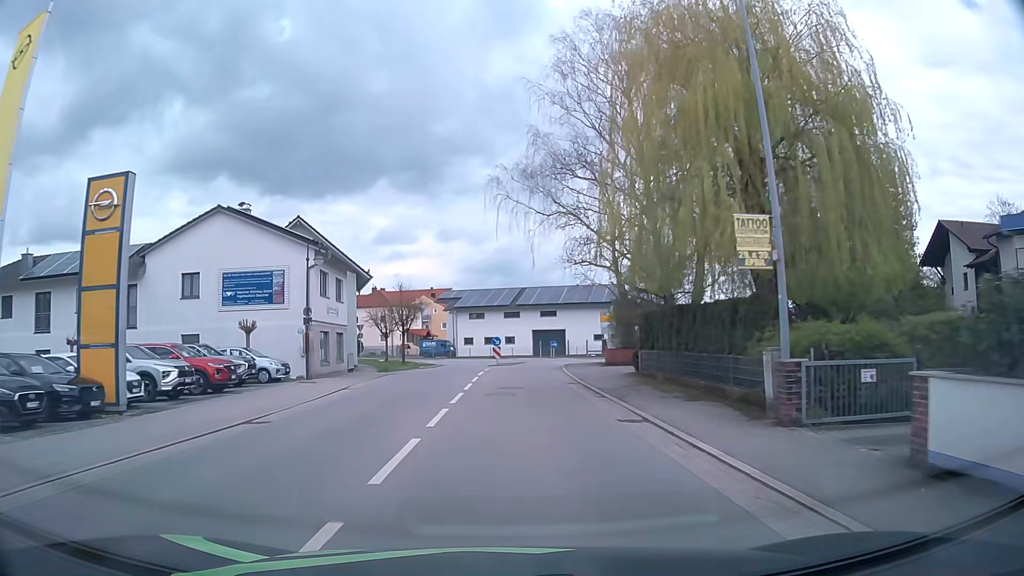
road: secondary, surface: asphalt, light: Day
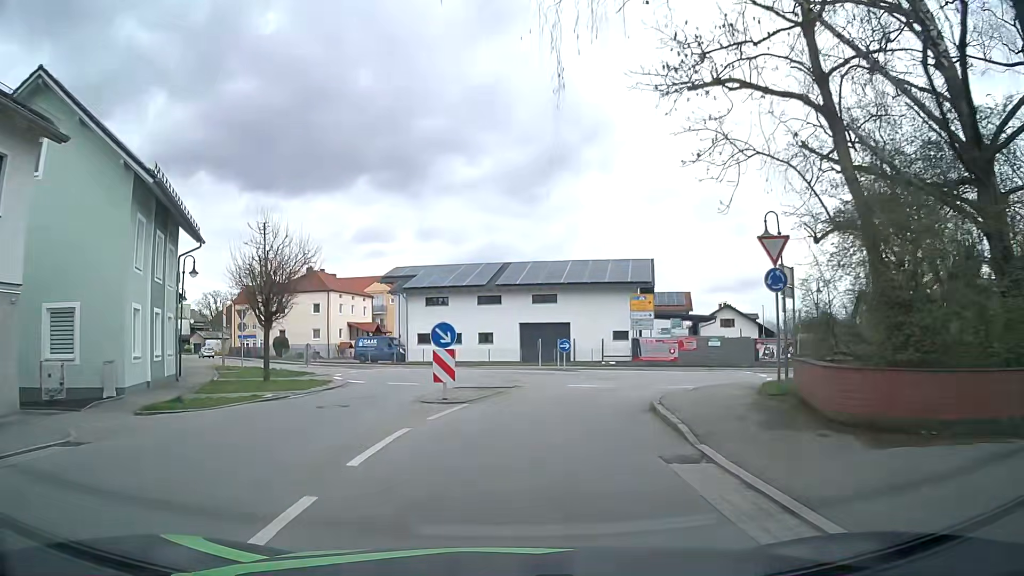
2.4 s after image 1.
(+0.2, +26.2) m; +2°
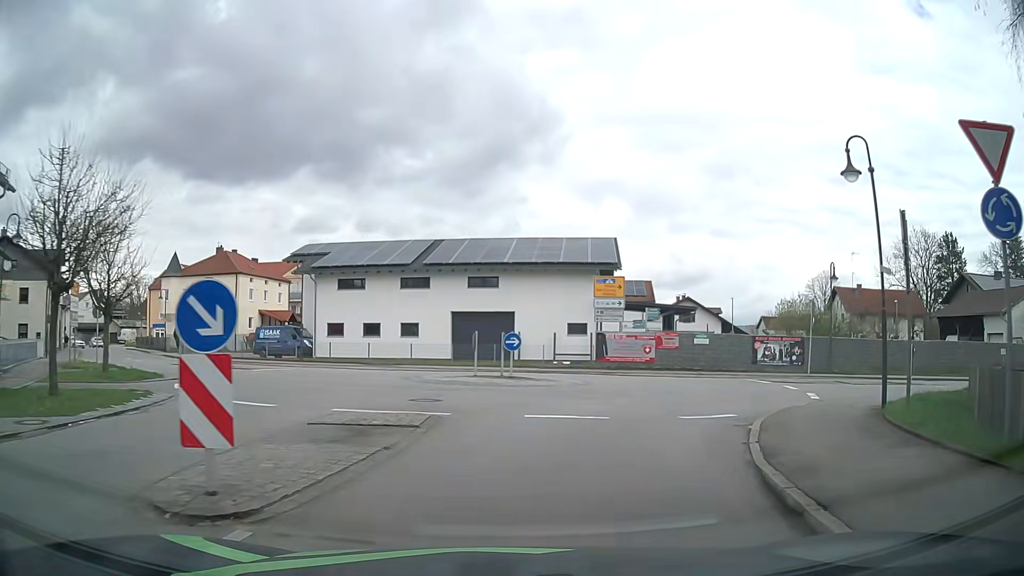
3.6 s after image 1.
(+0.3, +9.8) m; +5°
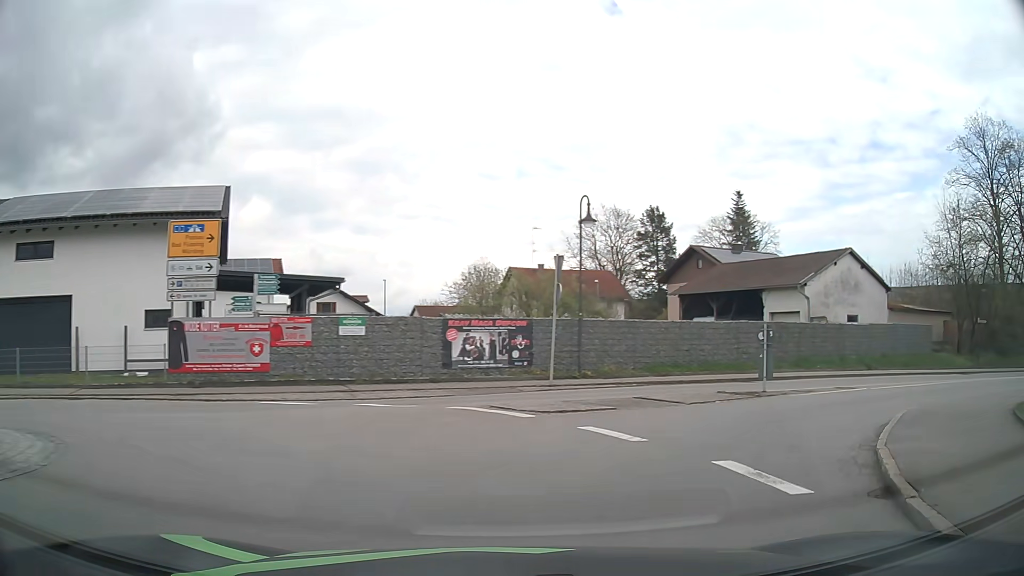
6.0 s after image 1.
(+3.2, +14.8) m; +31°
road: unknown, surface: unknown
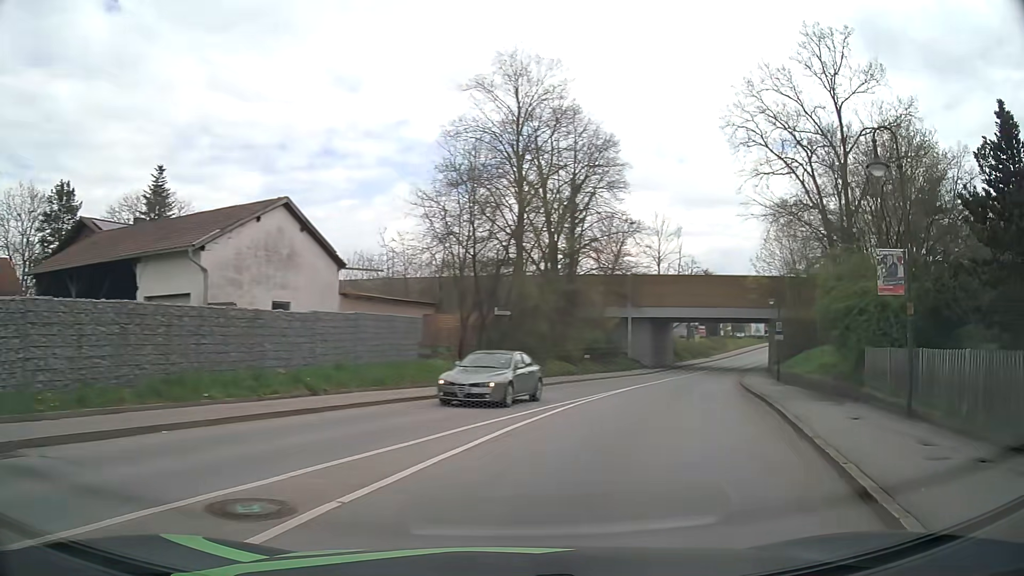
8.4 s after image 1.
(+6.5, +14.2) m; +49°
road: secondary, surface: asphalt
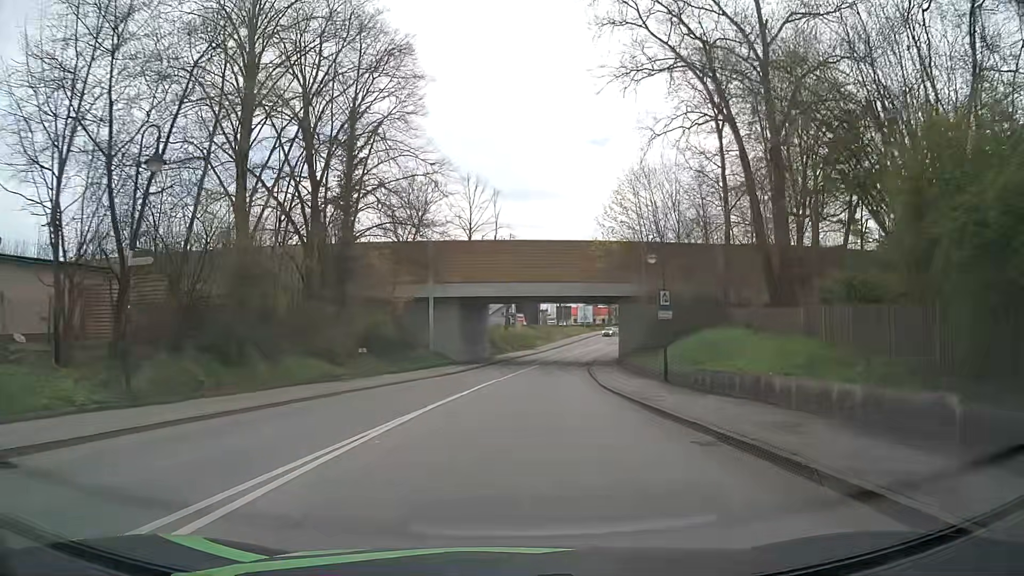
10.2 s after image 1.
(+3.2, +16.1) m; +16°
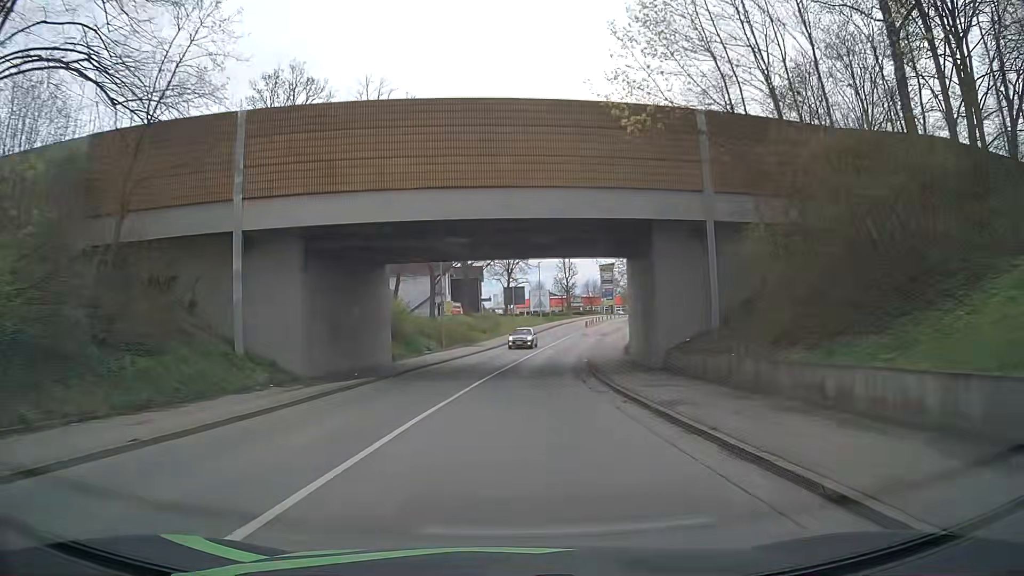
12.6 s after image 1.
(+1.1, +28.1) m; +5°
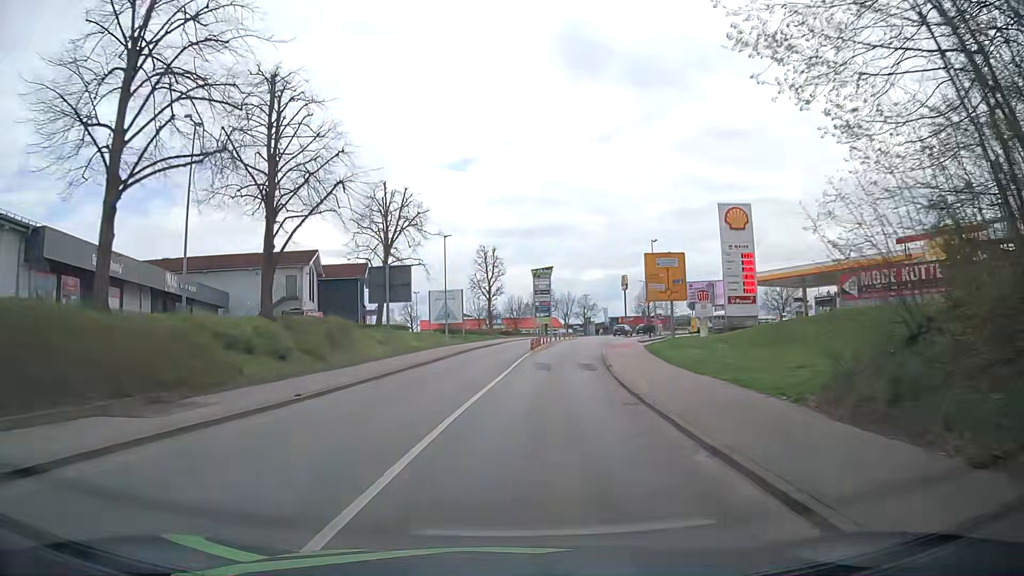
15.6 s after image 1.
(+2.9, +38.3) m; +8°
(0, +10) (+1, +20) (+1, +30) (+3, +40) (+4, +50) (+6, +60) (+8, +69) (+10, +79) (+14, +88) (+19, +97) m
